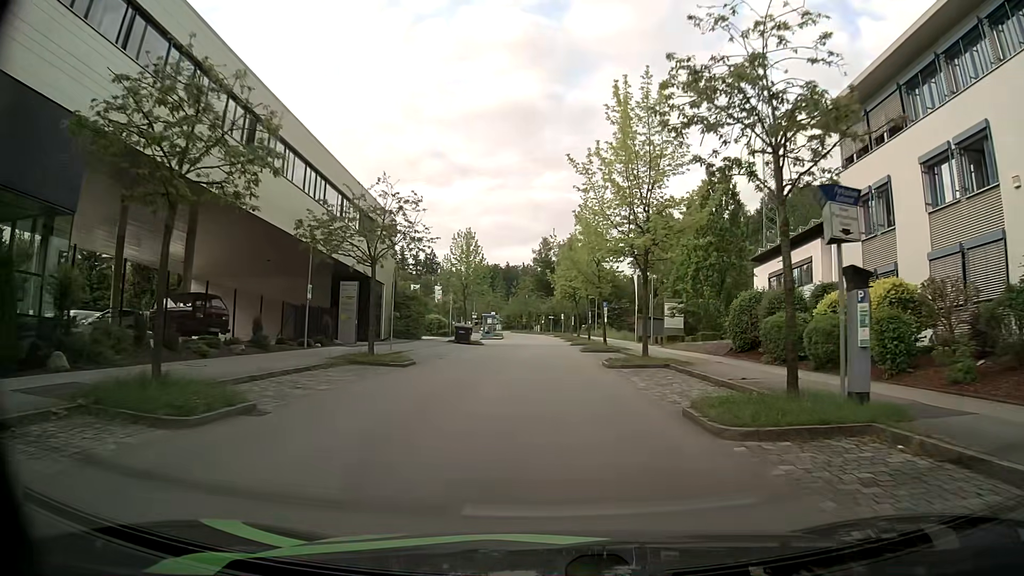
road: residential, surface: asphalt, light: Day
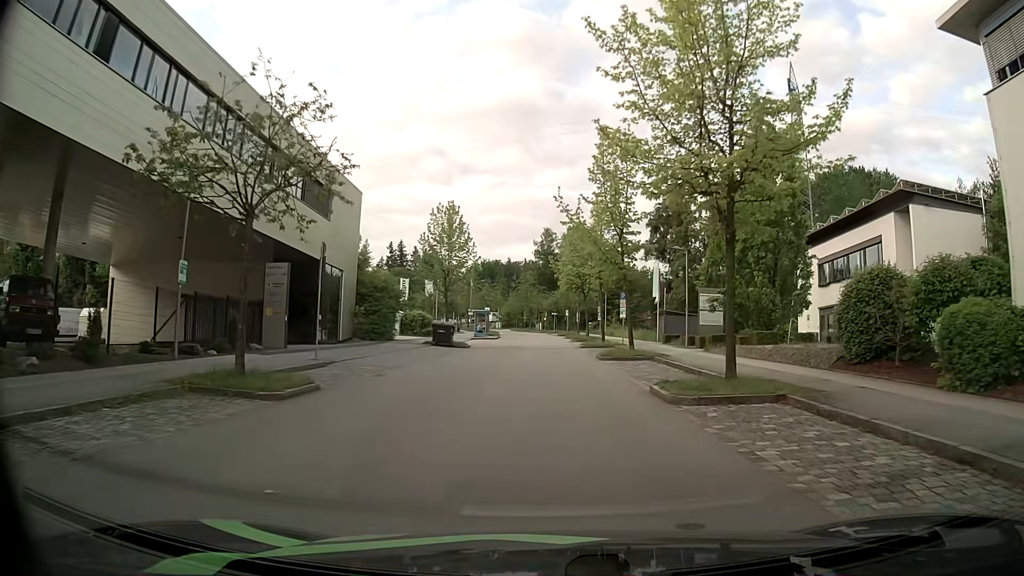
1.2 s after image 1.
(-0.1, +10.7) m; -1°
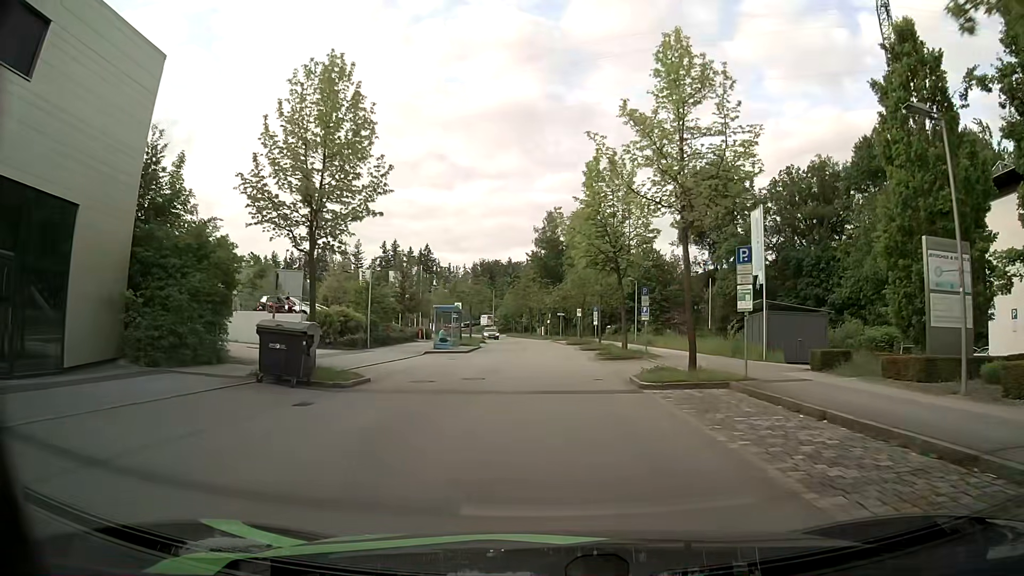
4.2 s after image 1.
(0.0, +24.4) m; 0°
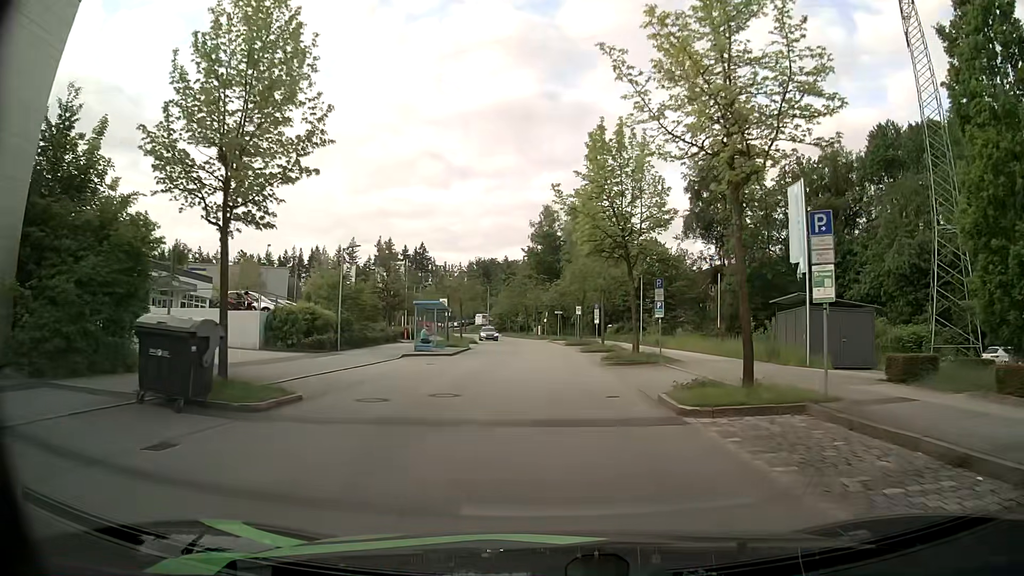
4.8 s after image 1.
(0.0, +4.9) m; 0°
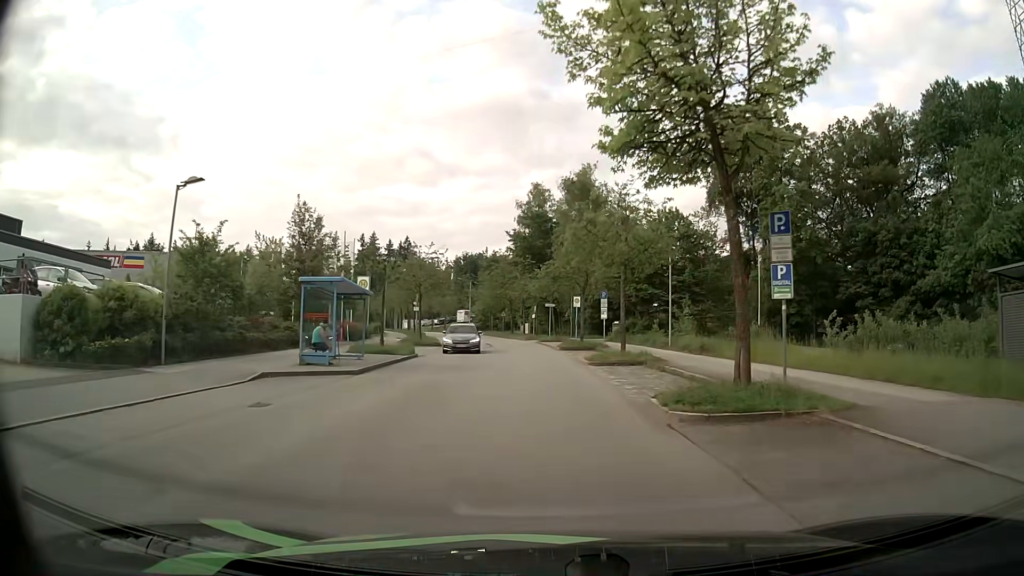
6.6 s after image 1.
(+0.1, +15.3) m; +1°
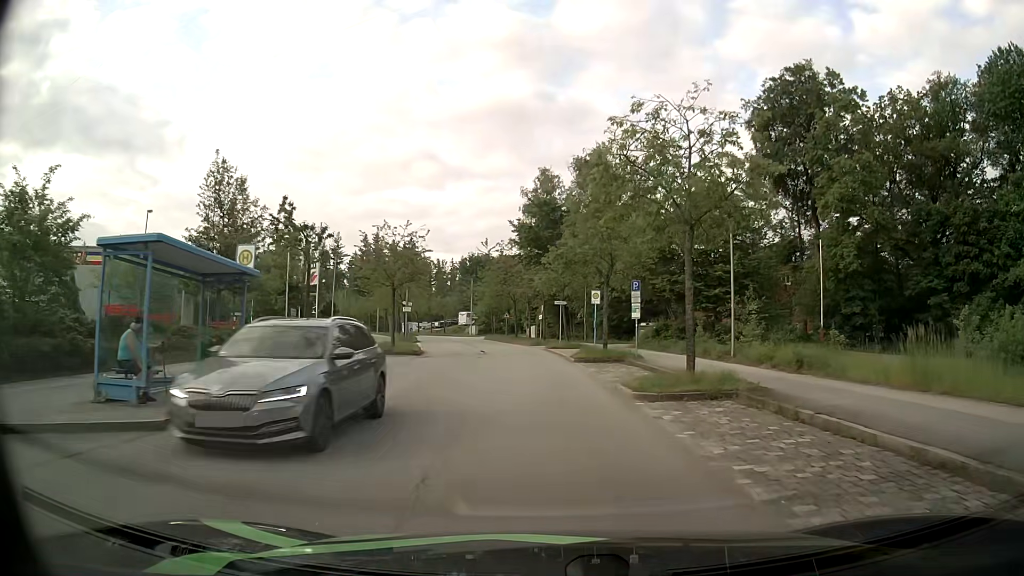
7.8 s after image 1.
(-0.1, +10.3) m; -1°
